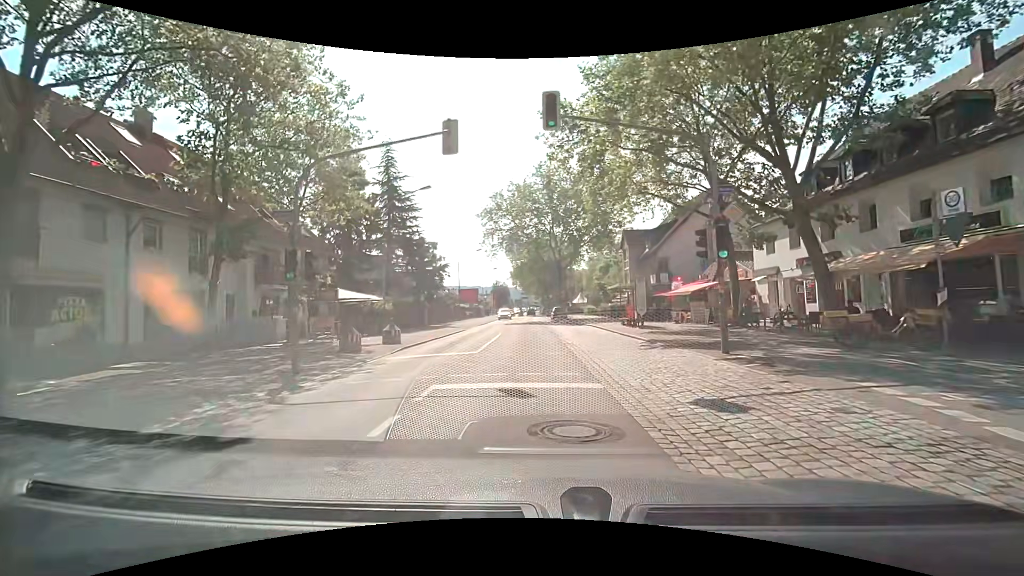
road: secondary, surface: asphalt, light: Day
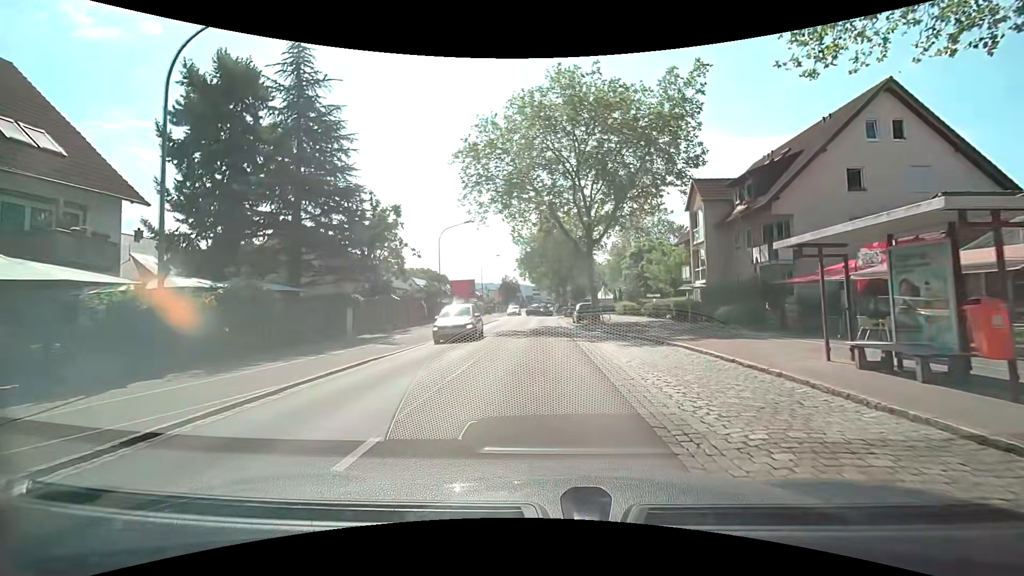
(-0.8, +20.9) m; -3°
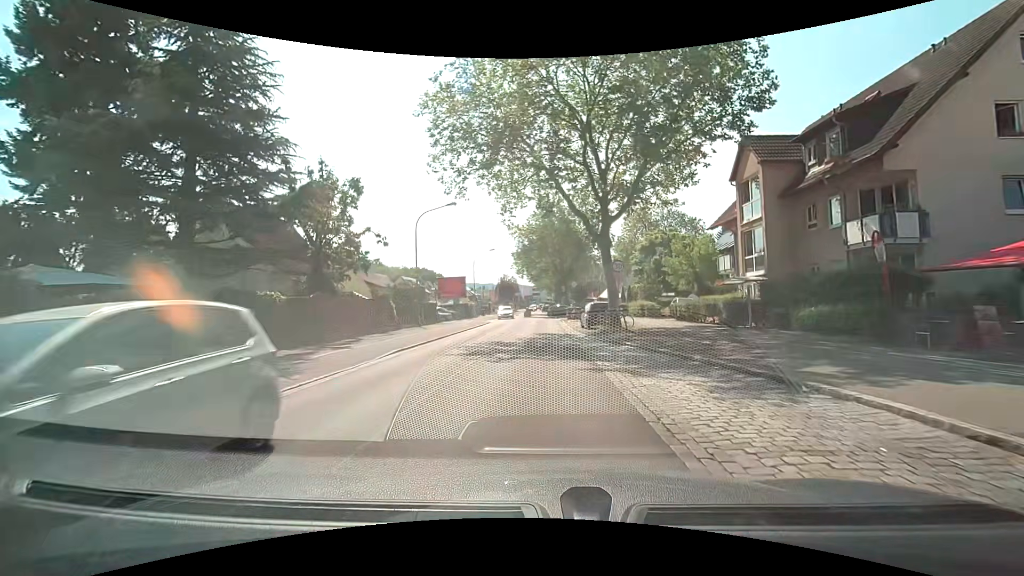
(0.0, +8.7) m; +1°
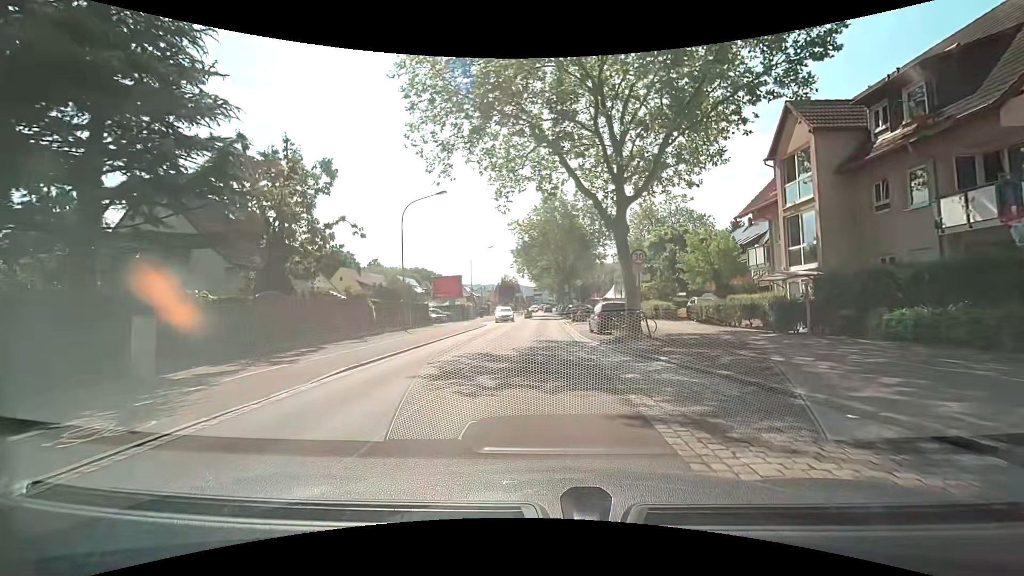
(0.0, +4.4) m; -1°
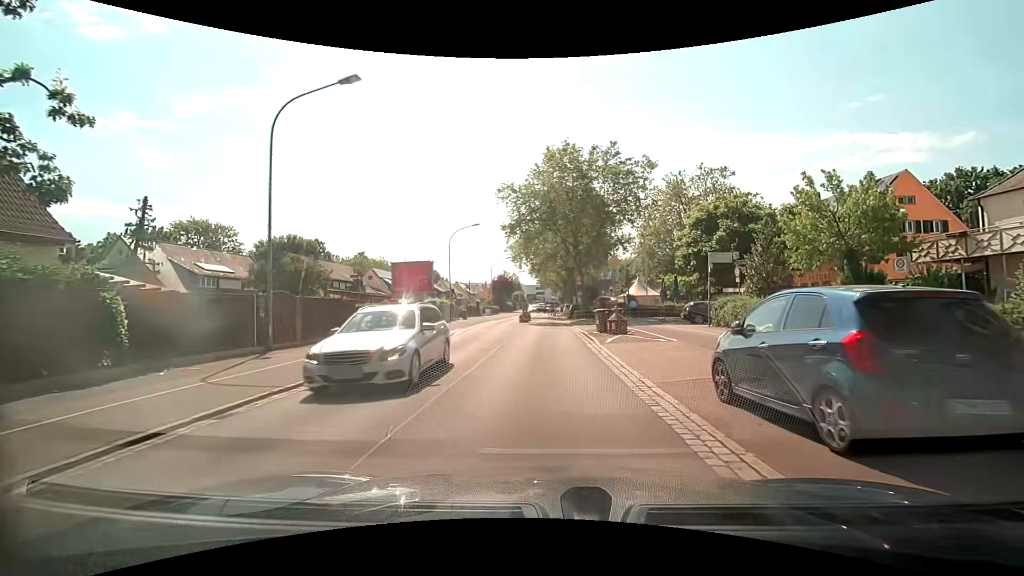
(0.0, +17.8) m; +1°
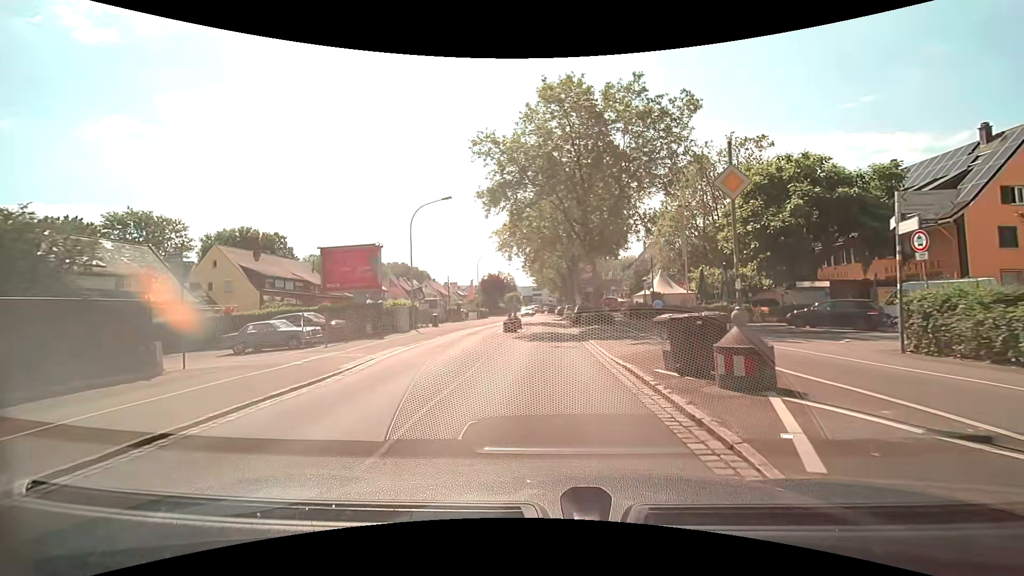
(-0.1, +13.7) m; 0°
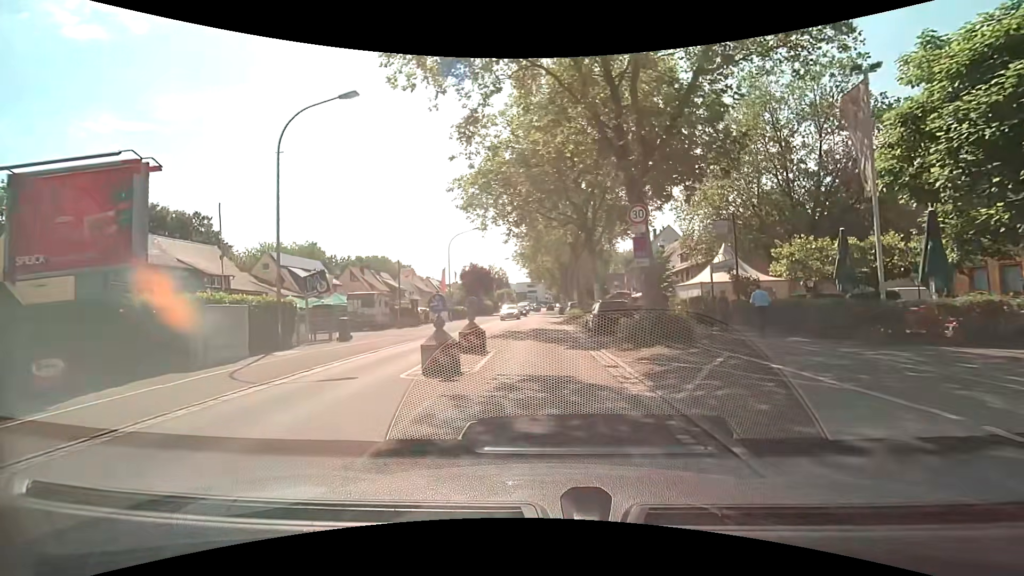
(-0.1, +18.3) m; 0°
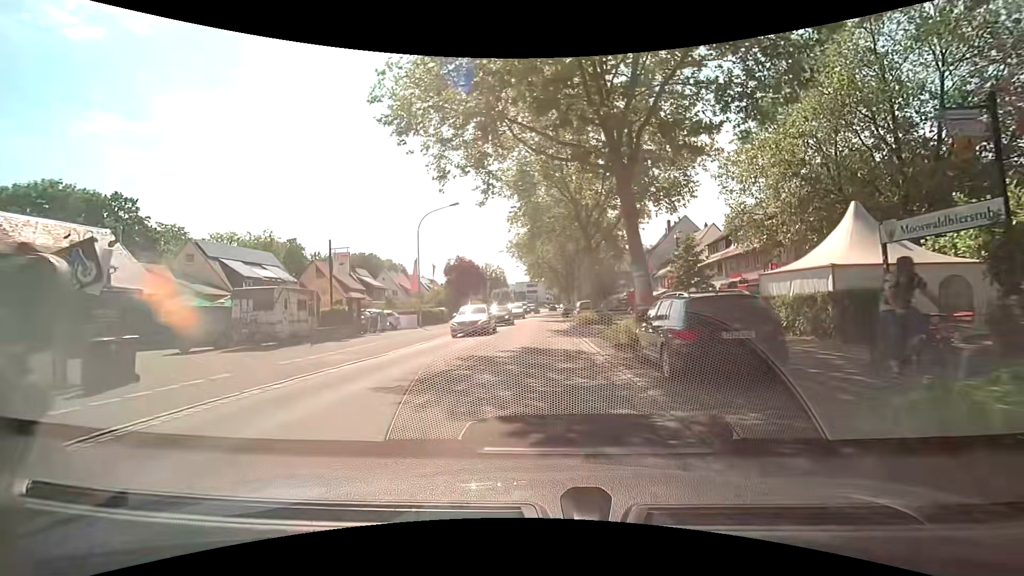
(+0.1, +12.8) m; -1°
(0, +10) (0, +20) (+1, +30) (+1, +40) (+1, +50) (+1, +60) (+2, +70) (+2, +80) (+3, +90) (+4, +100) m
